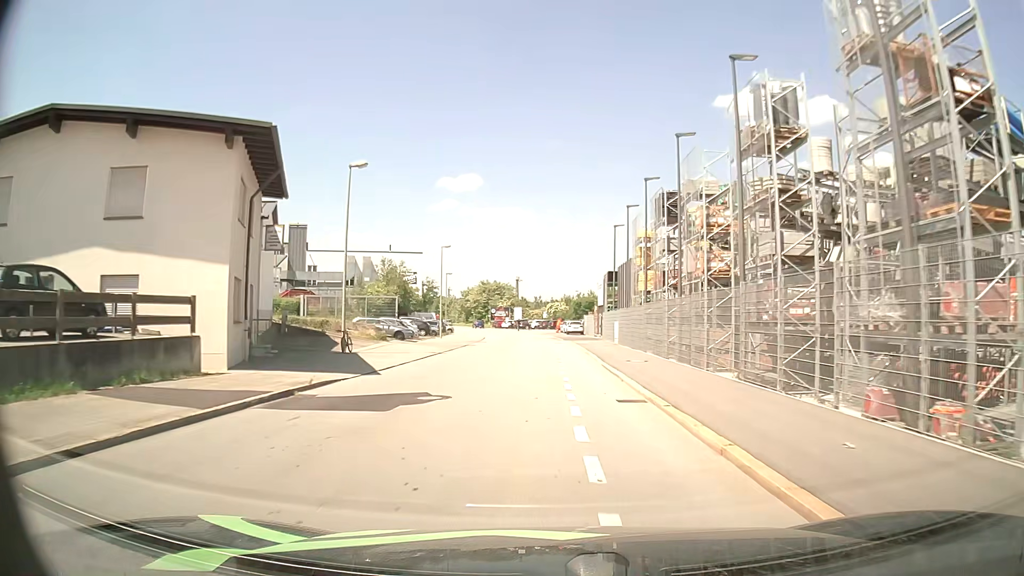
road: residential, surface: asphalt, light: Day
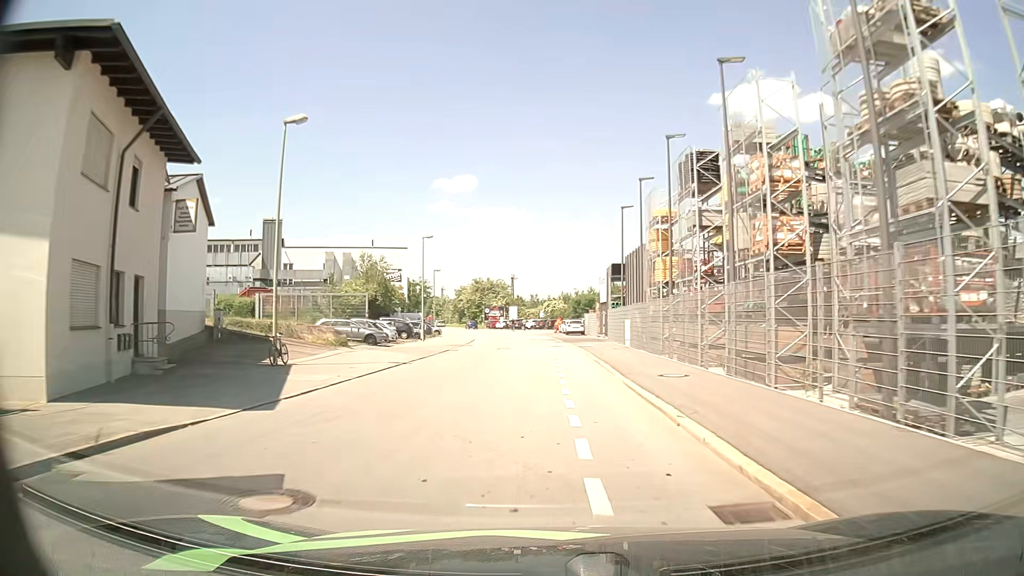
(0.0, +7.1) m; 0°
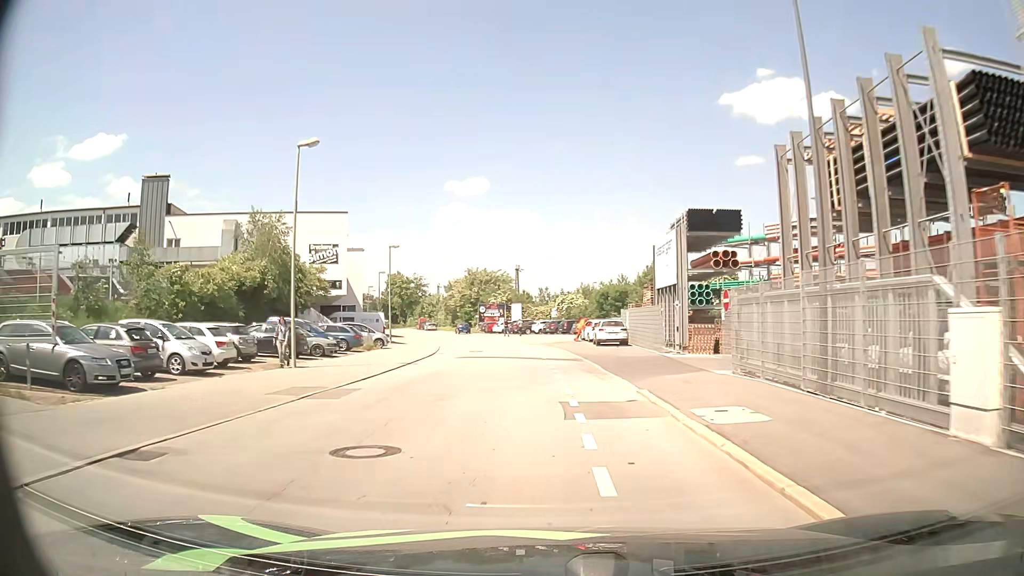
(-0.2, +27.9) m; -1°
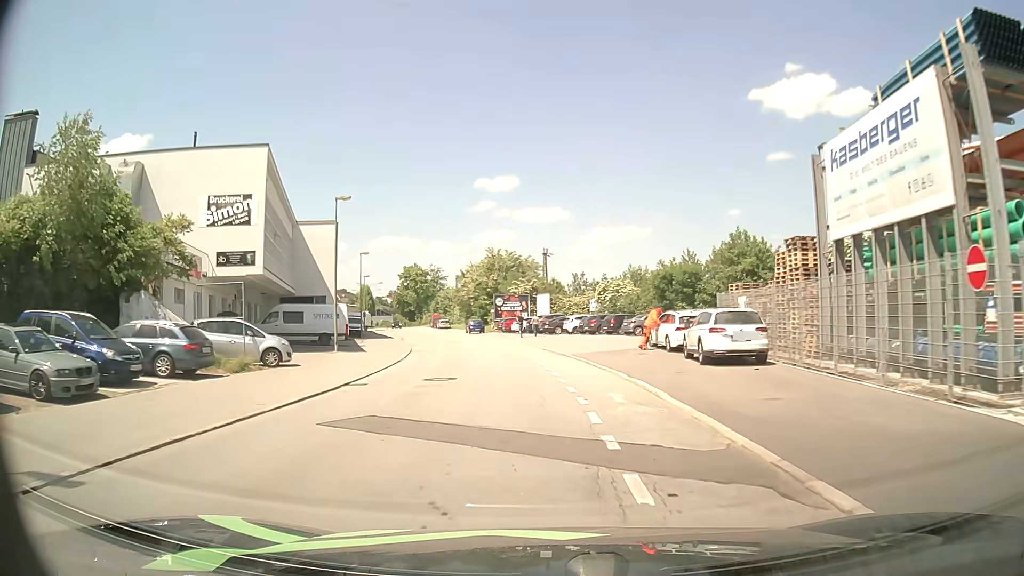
(-0.6, +20.5) m; -3°
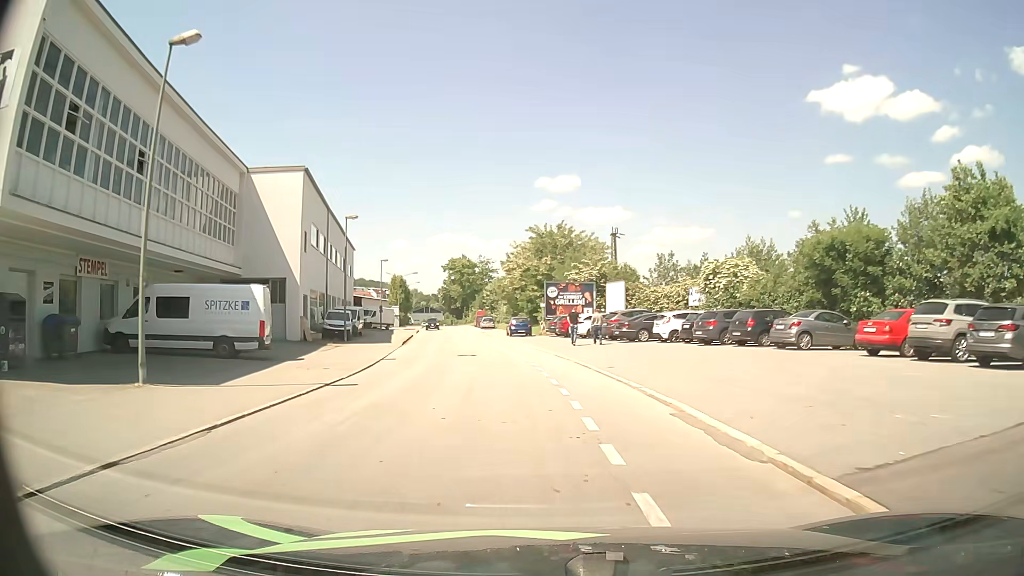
(-0.8, +20.8) m; -5°
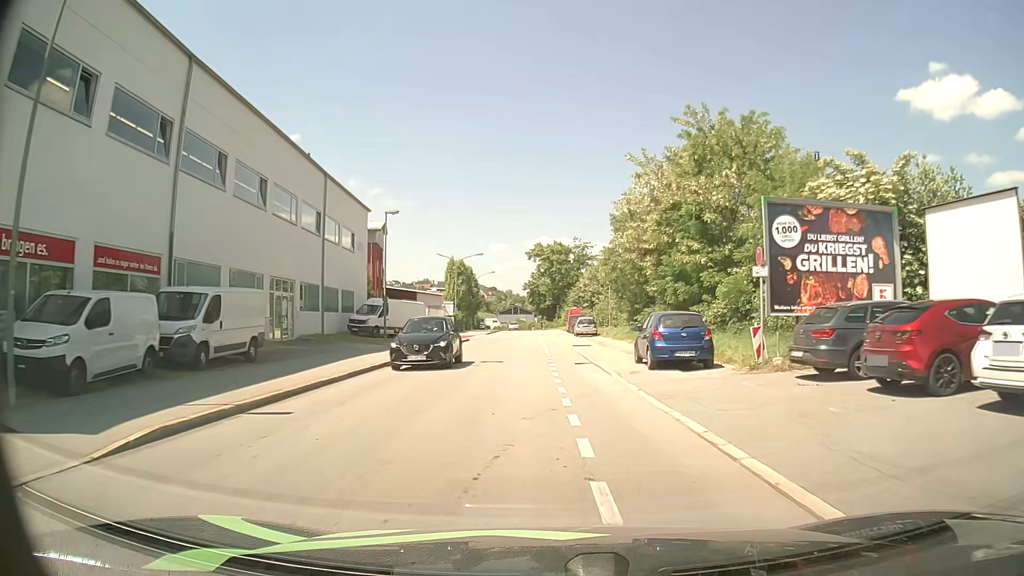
(-2.7, +34.0) m; -8°
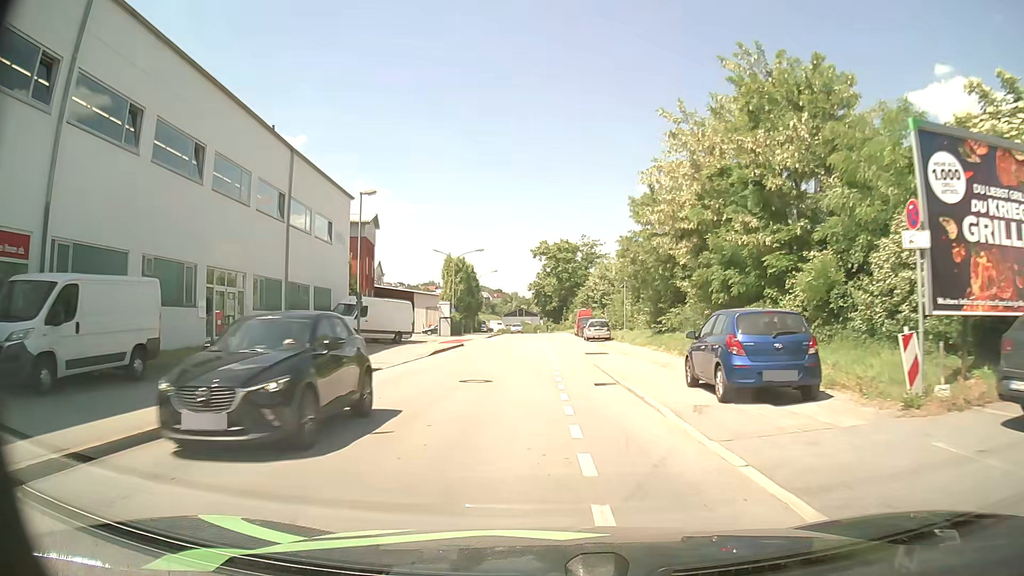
(-0.1, +6.8) m; -1°
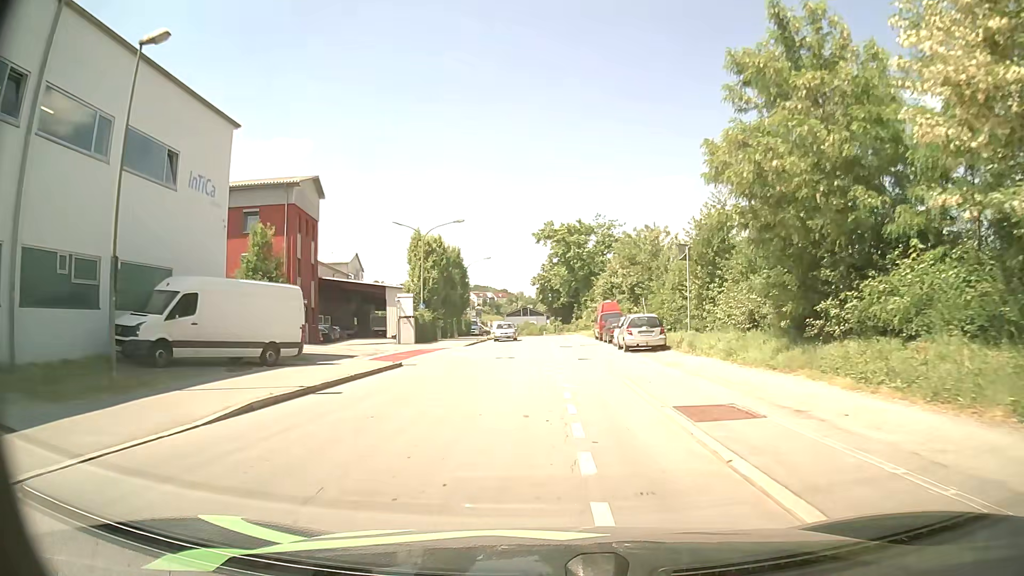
(0.0, +20.3) m; 0°
(0, +10) (0, +20) (0, +30) (0, +40) (0, +50) (0, +60) (0, +70) (0, +80) (-1, +90) (-1, +100) m
